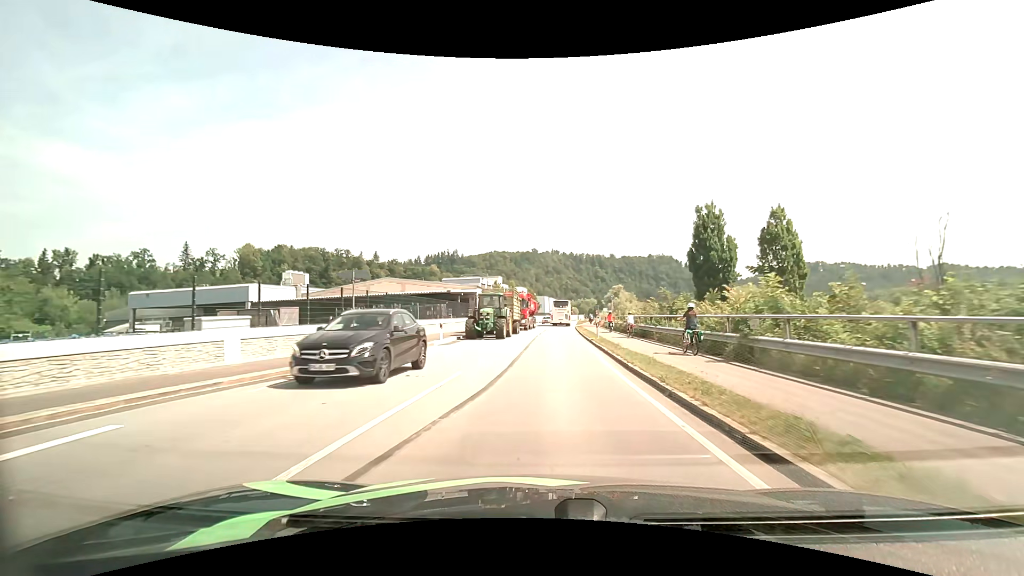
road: primary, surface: asphalt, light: Day
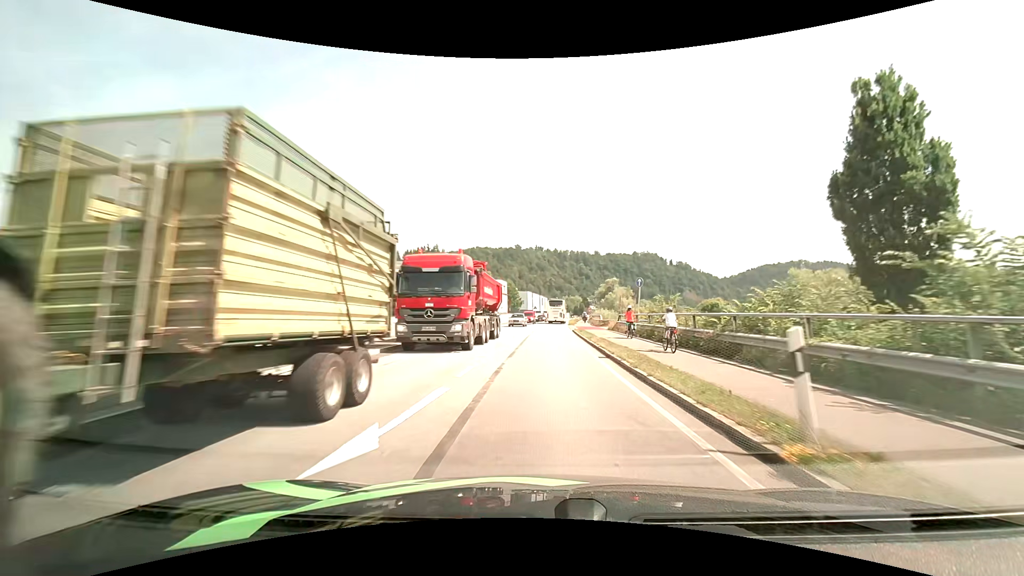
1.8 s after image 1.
(+0.3, +21.8) m; +2°
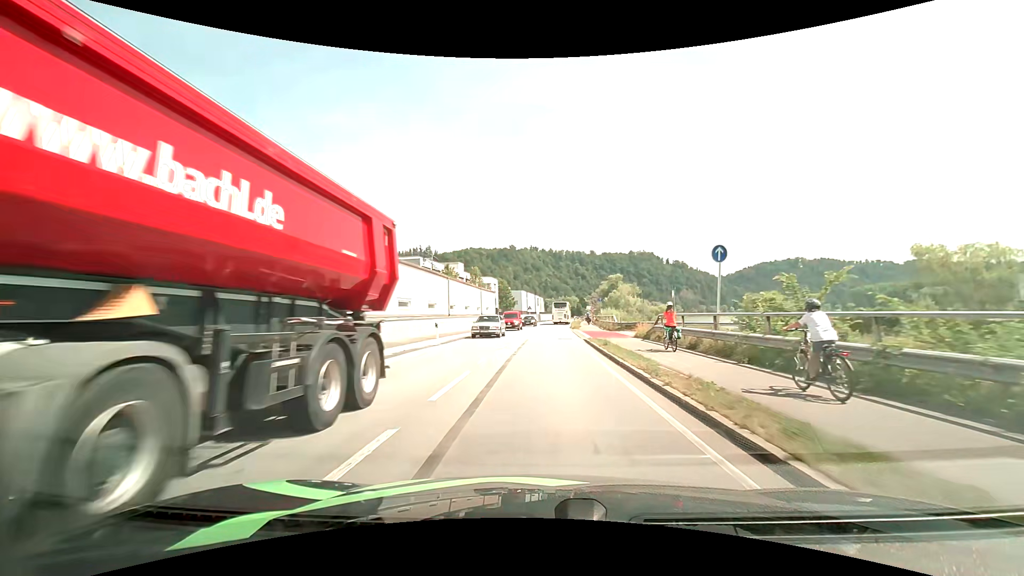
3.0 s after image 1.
(+0.1, +14.5) m; 0°
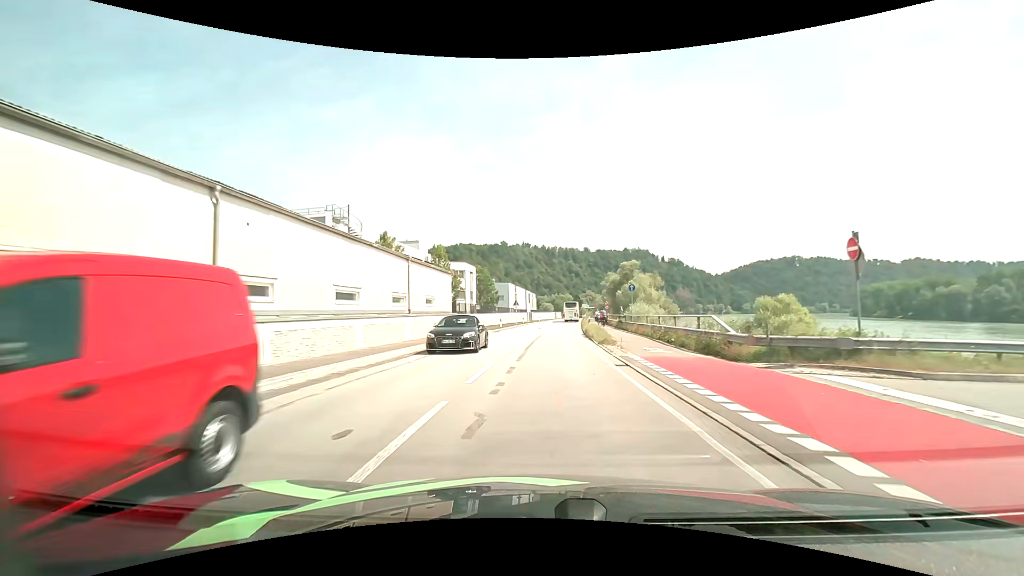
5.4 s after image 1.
(+0.3, +28.1) m; +1°
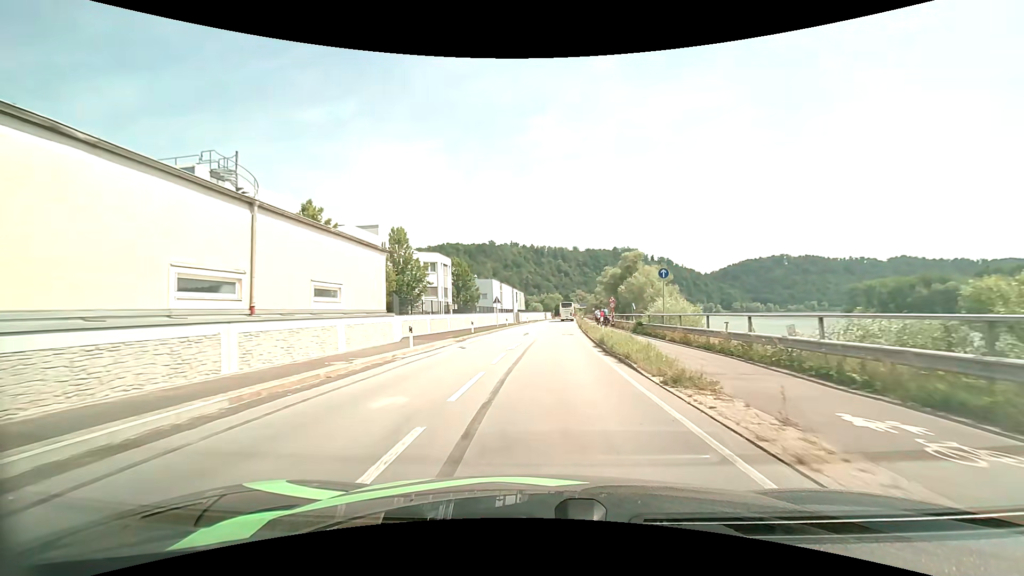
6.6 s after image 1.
(+0.2, +13.9) m; +1°
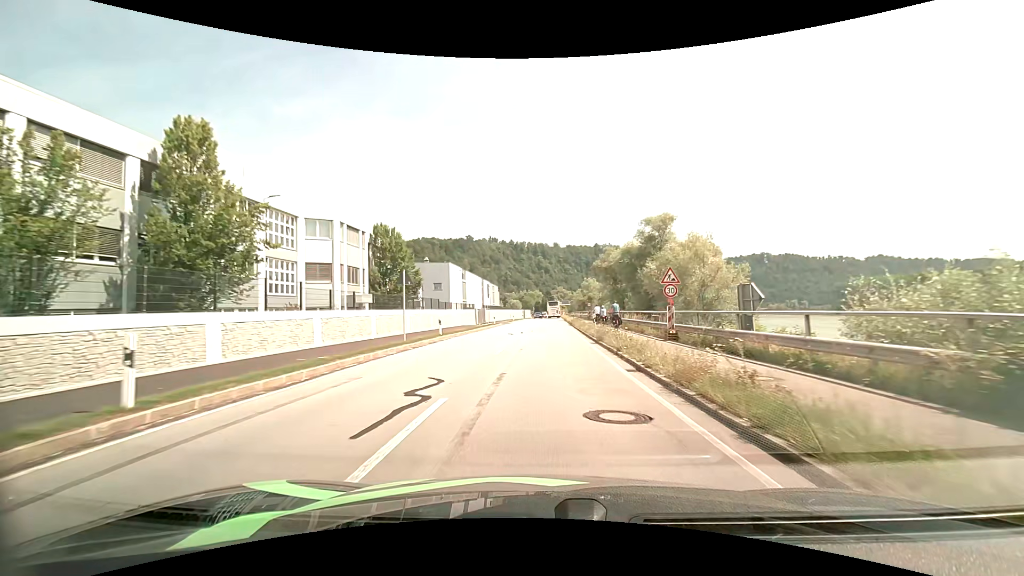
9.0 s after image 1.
(+0.6, +28.4) m; +2°
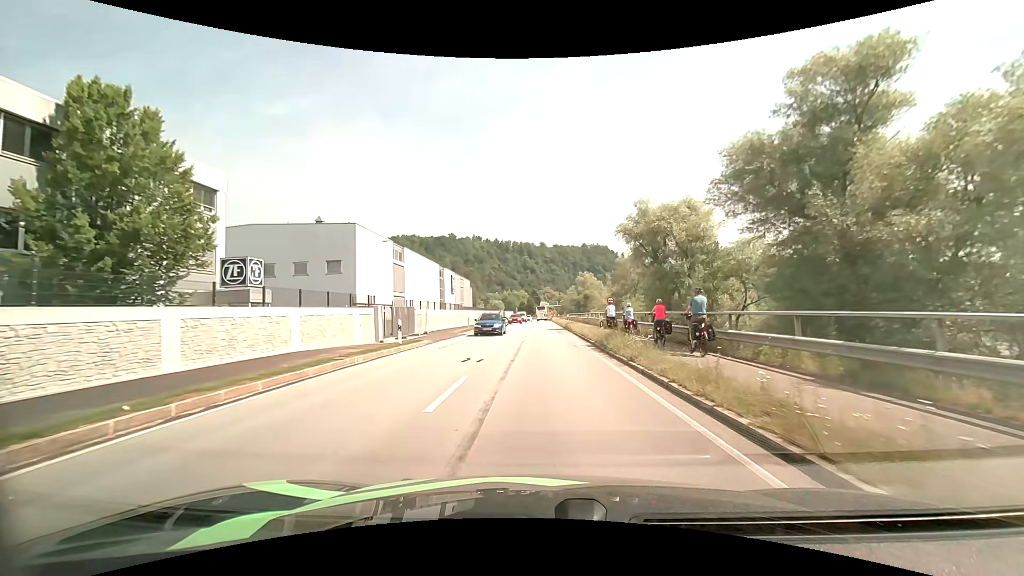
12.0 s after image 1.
(+0.4, +32.3) m; +2°
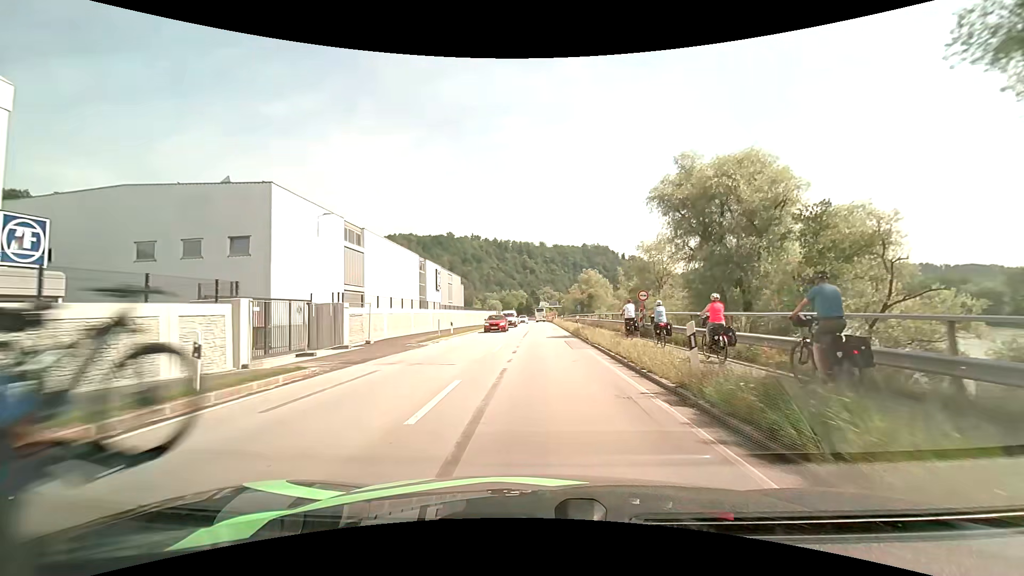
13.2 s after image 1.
(0.0, +12.5) m; 0°
(0, +10) (0, +20) (0, +30) (0, +40) (0, +50) (0, +60) (0, +70) (0, +80) (0, +90) (0, +100) m
